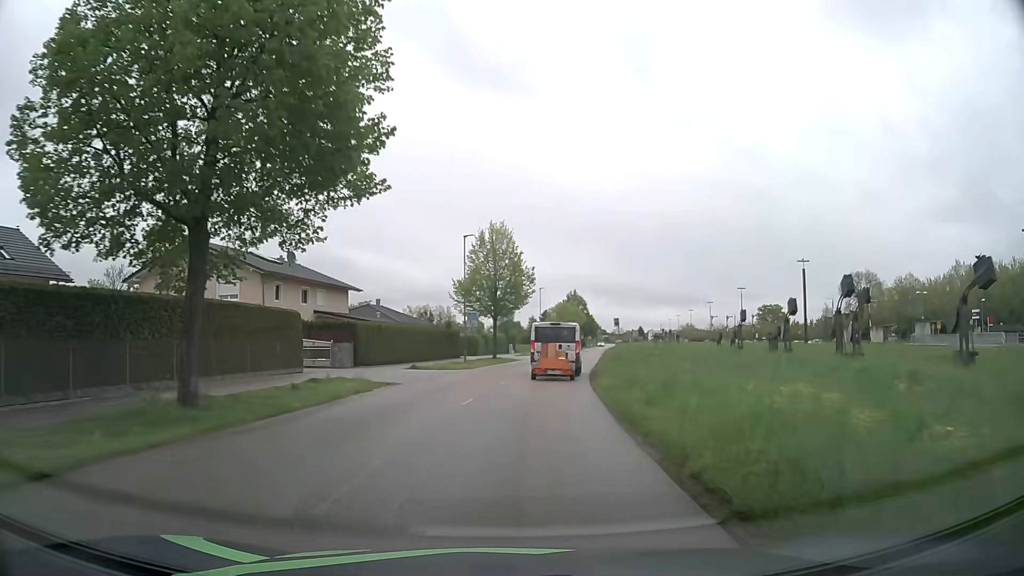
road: residential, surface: asphalt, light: Day
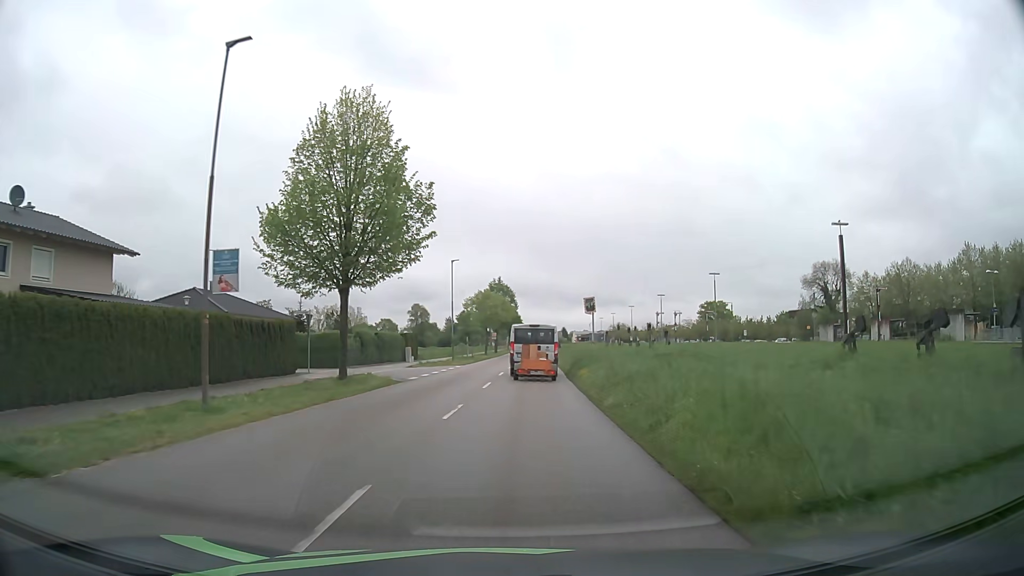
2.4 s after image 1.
(+1.6, +28.4) m; +7°
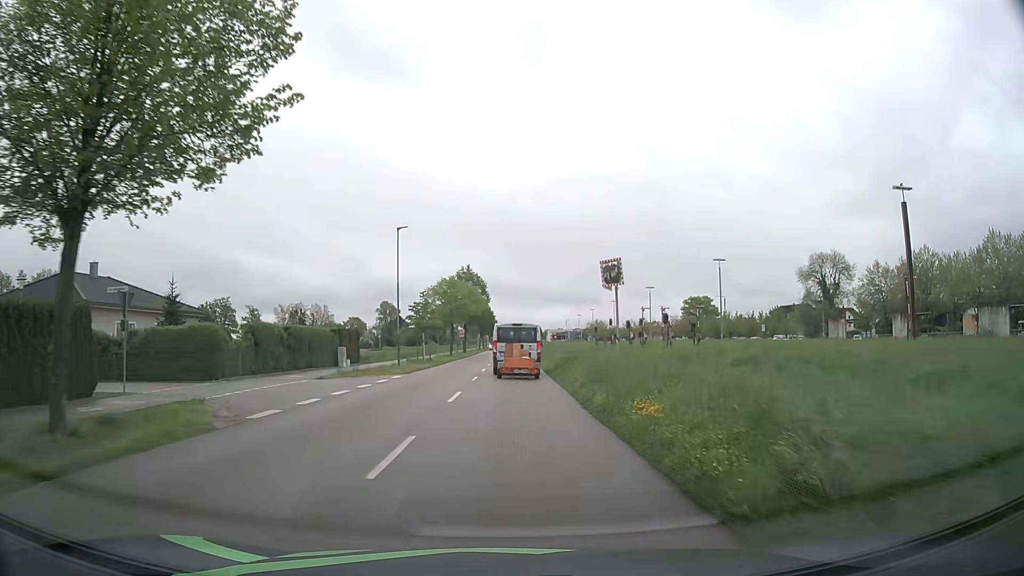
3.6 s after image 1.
(+0.3, +14.6) m; +2°
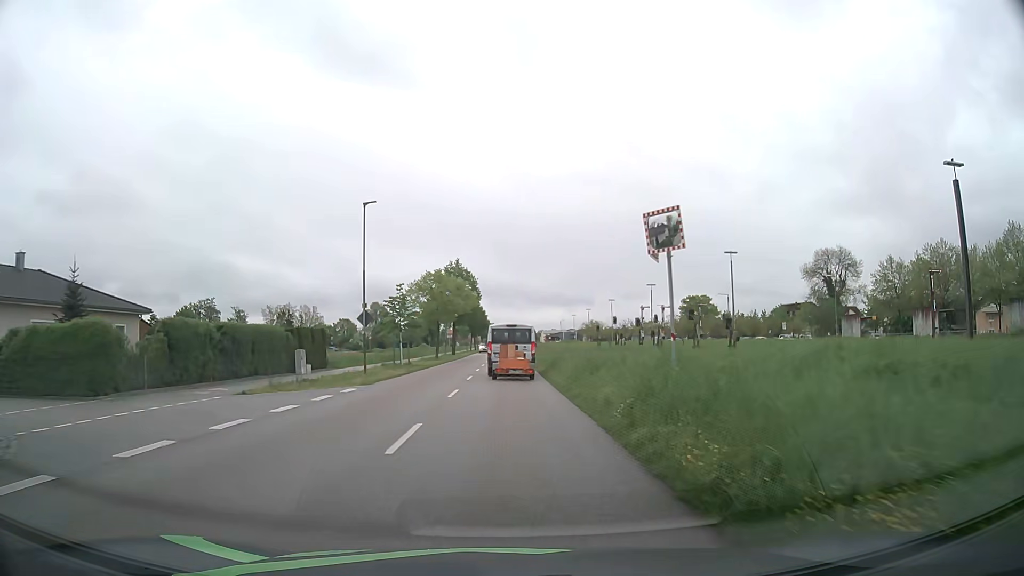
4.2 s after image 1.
(0.0, +7.4) m; +1°
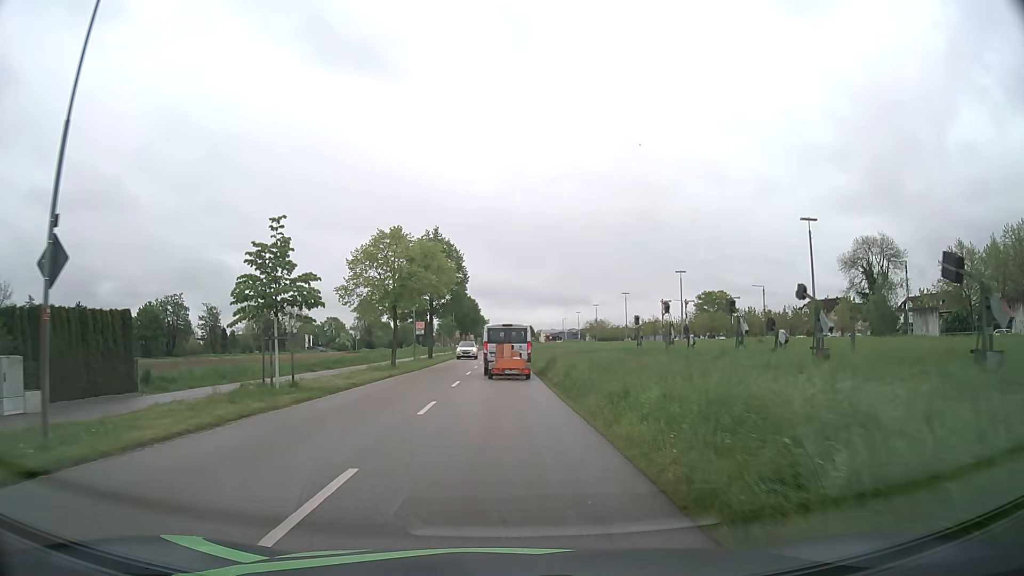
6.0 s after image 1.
(0.0, +22.3) m; 0°
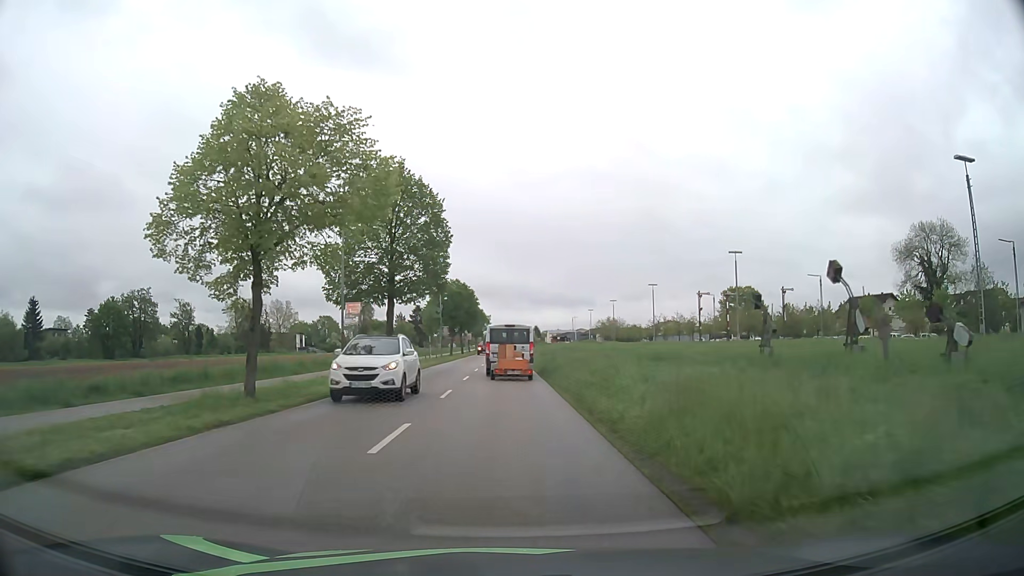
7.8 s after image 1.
(-0.1, +22.7) m; 0°
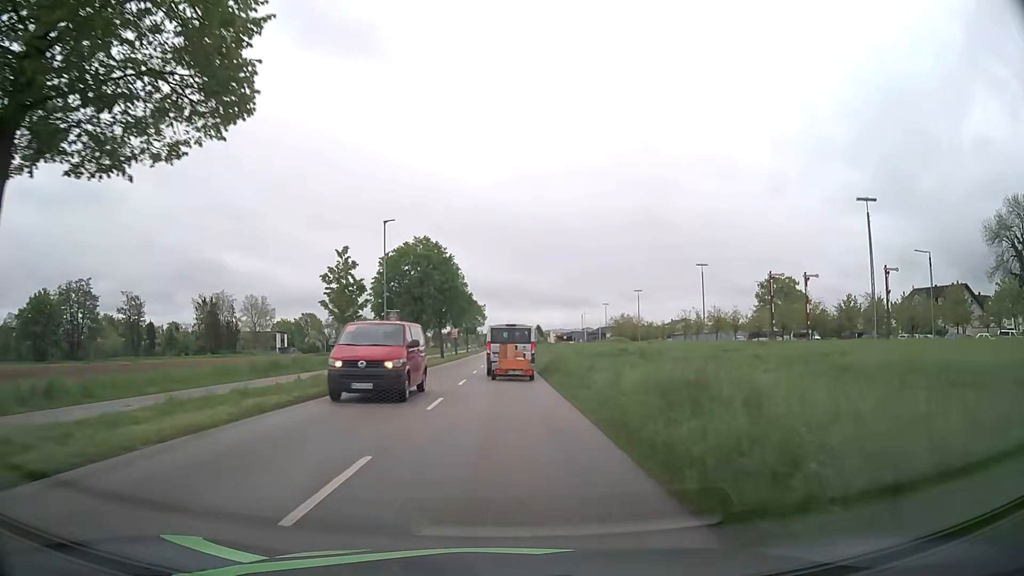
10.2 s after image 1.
(0.0, +30.5) m; 0°
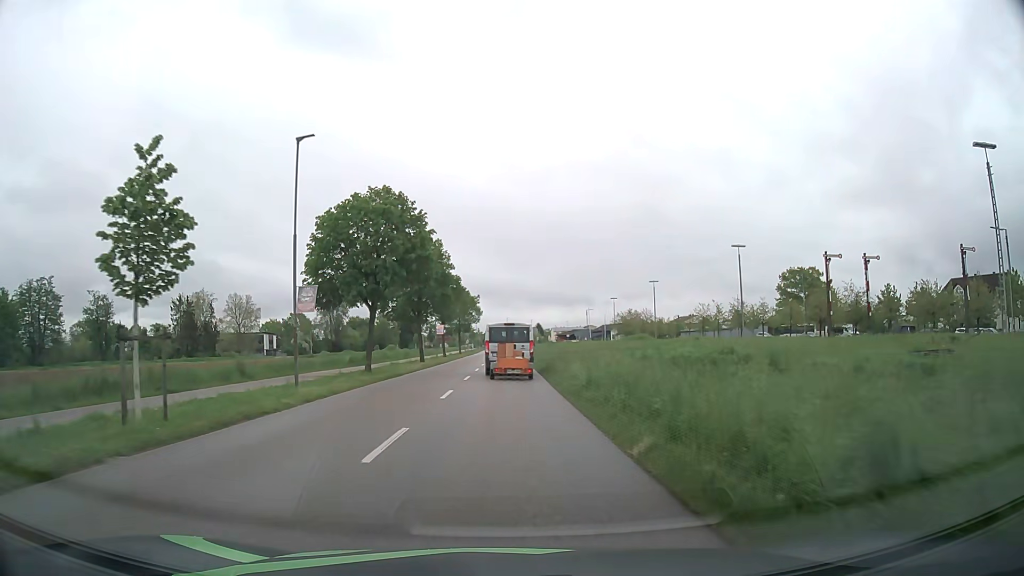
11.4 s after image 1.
(0.0, +15.3) m; 0°
(0, +10) (0, +20) (0, +30) (0, +40) (0, +50) (0, +60) (0, +70) (0, +80) (0, +90) (-1, +100) m
